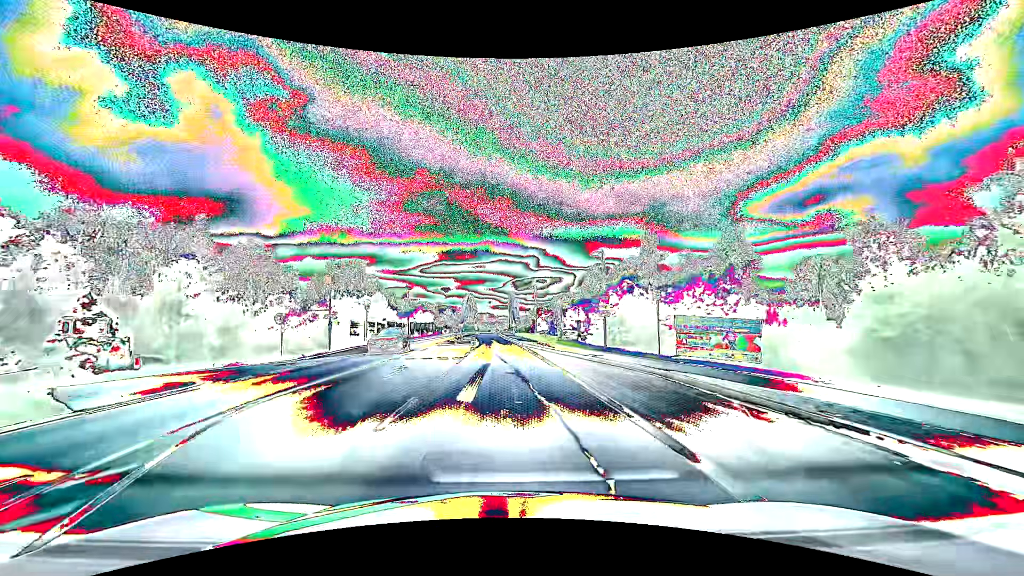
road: primary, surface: asphalt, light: Day
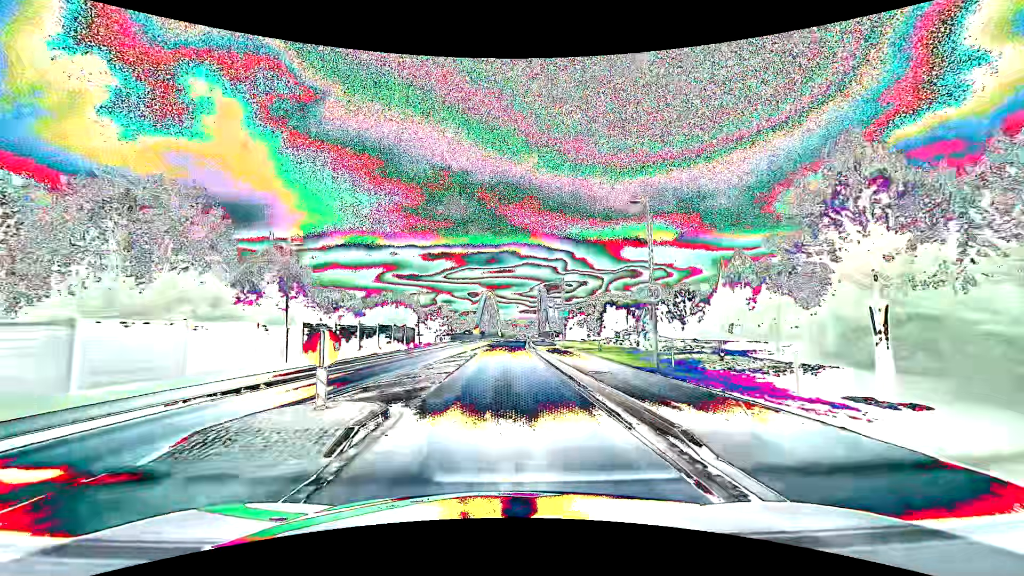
(-0.8, +37.9) m; -3°
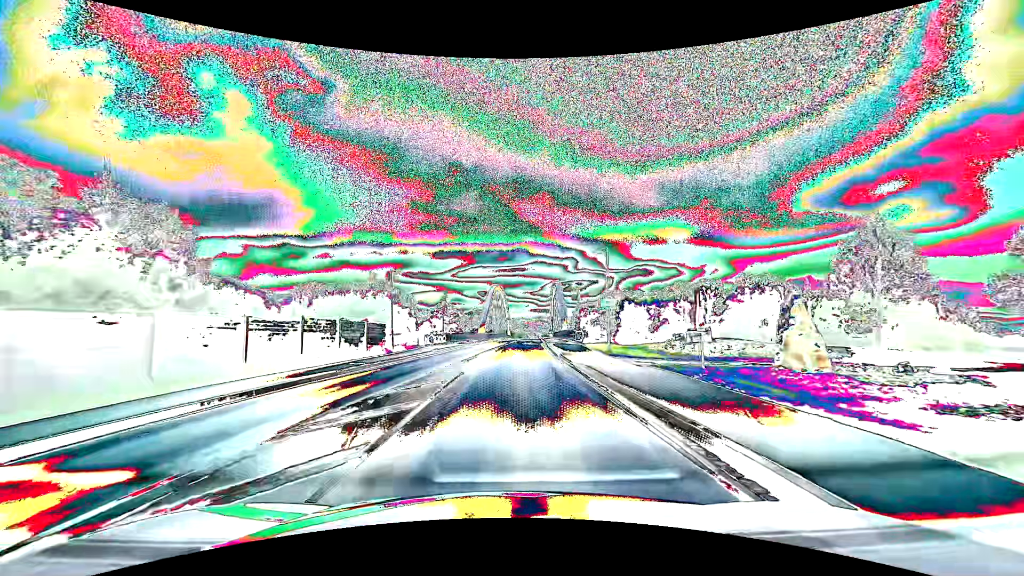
(-0.2, +15.2) m; -1°
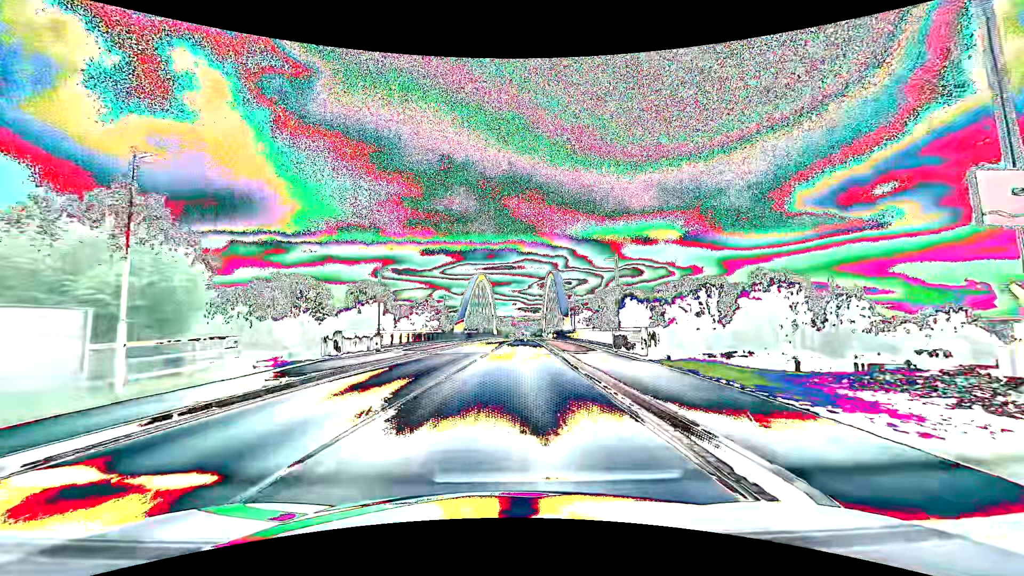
(+0.3, +22.8) m; +1°
(0, +10) (0, +20) (+1, +30) (+1, +40) (+1, +50) (+2, +60) (+2, +70) (+2, +80) (+3, +90) (+3, +100) m
